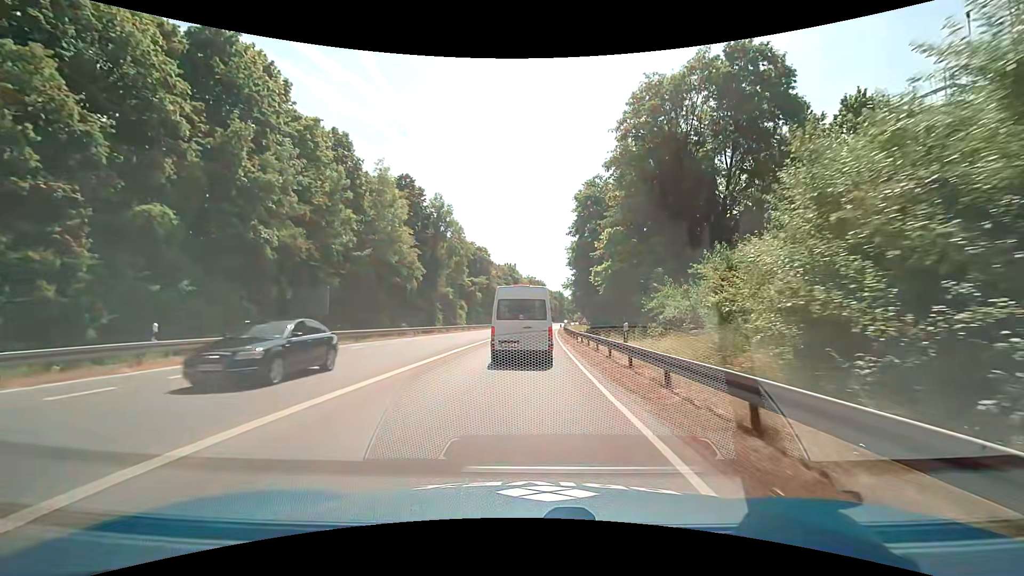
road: trunk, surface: asphalt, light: Day
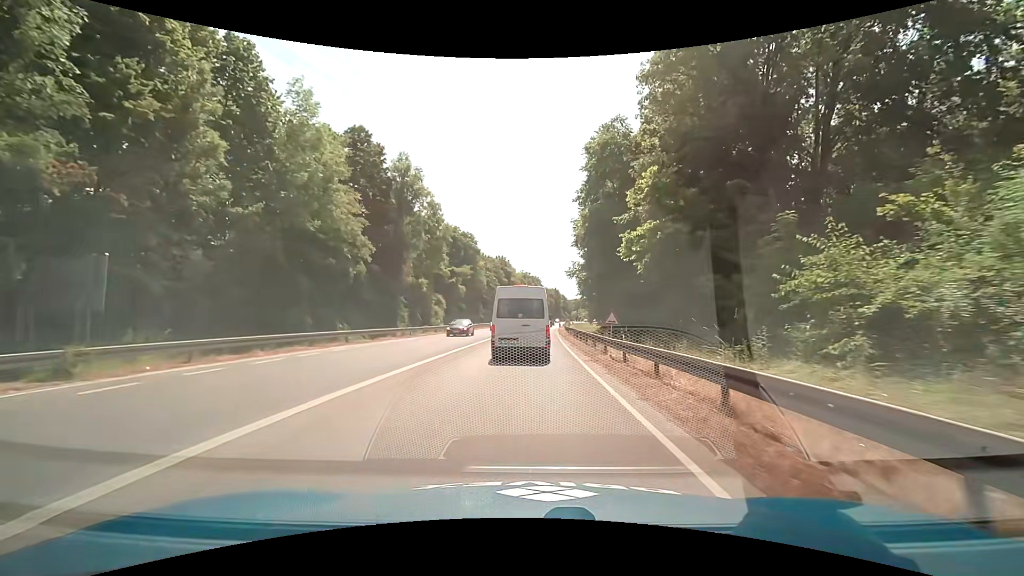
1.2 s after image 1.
(+0.4, +14.9) m; +2°
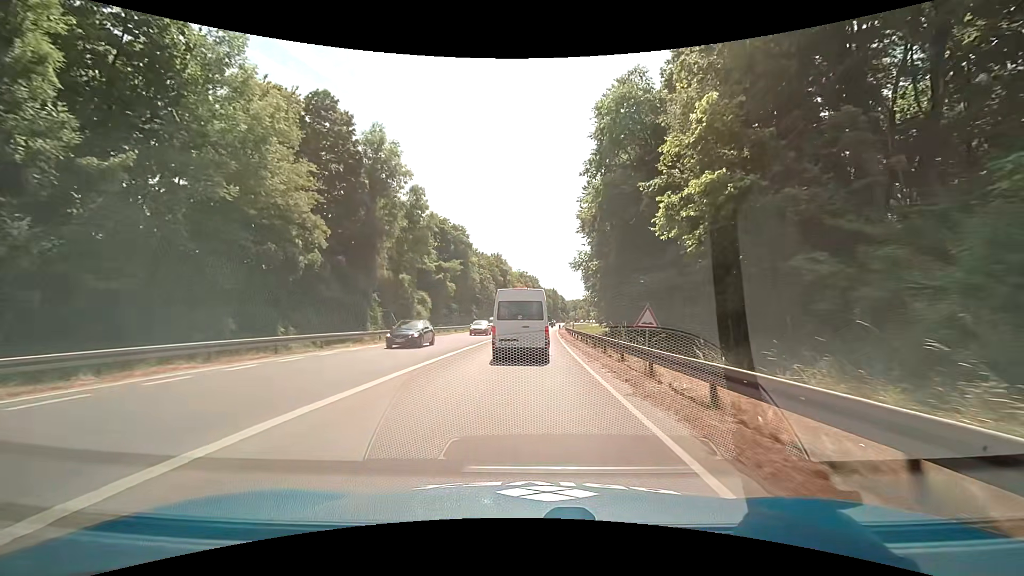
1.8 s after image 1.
(0.0, +7.6) m; 0°
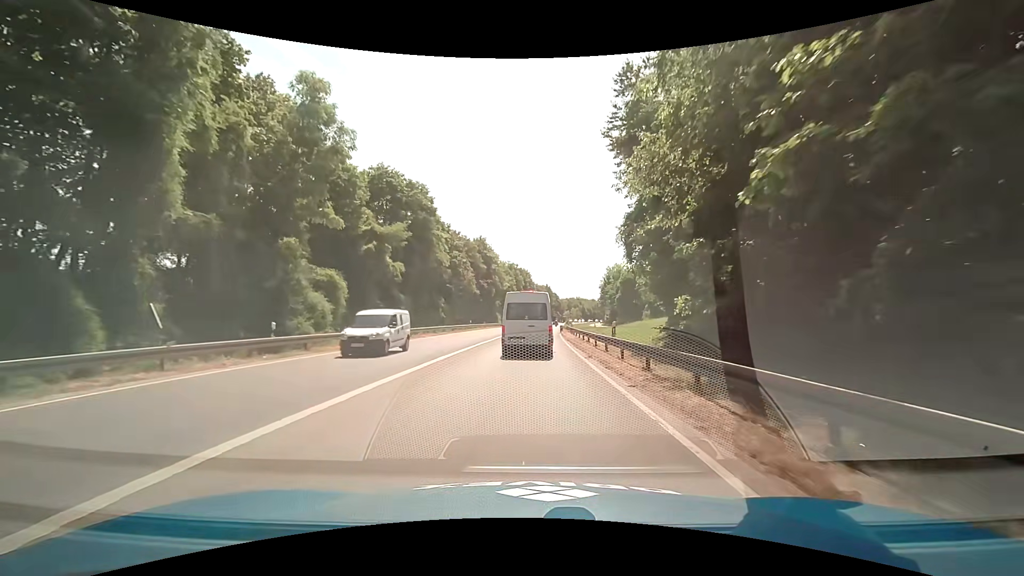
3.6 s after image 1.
(+0.1, +23.1) m; 0°
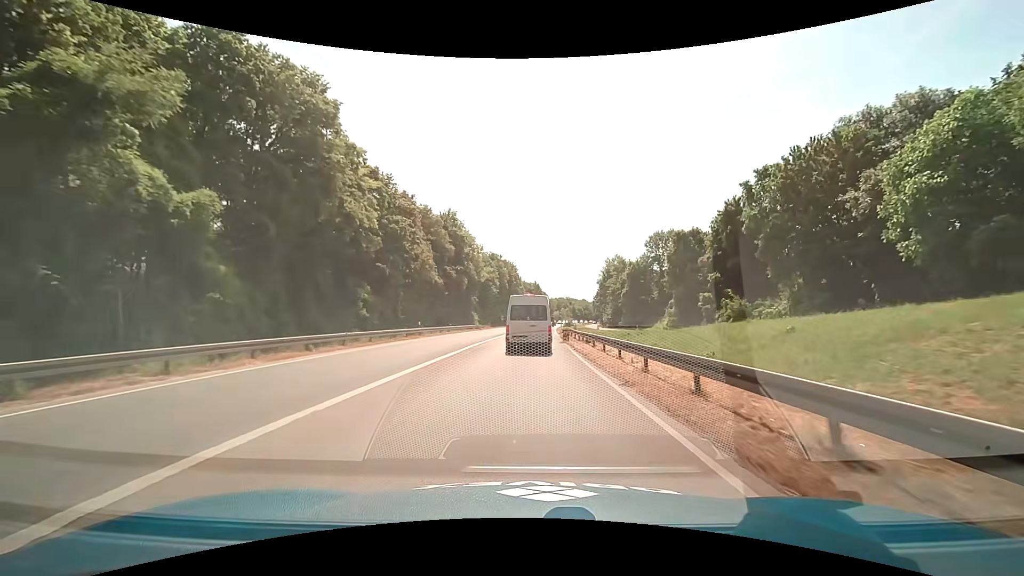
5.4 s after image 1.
(+0.5, +24.3) m; +2°
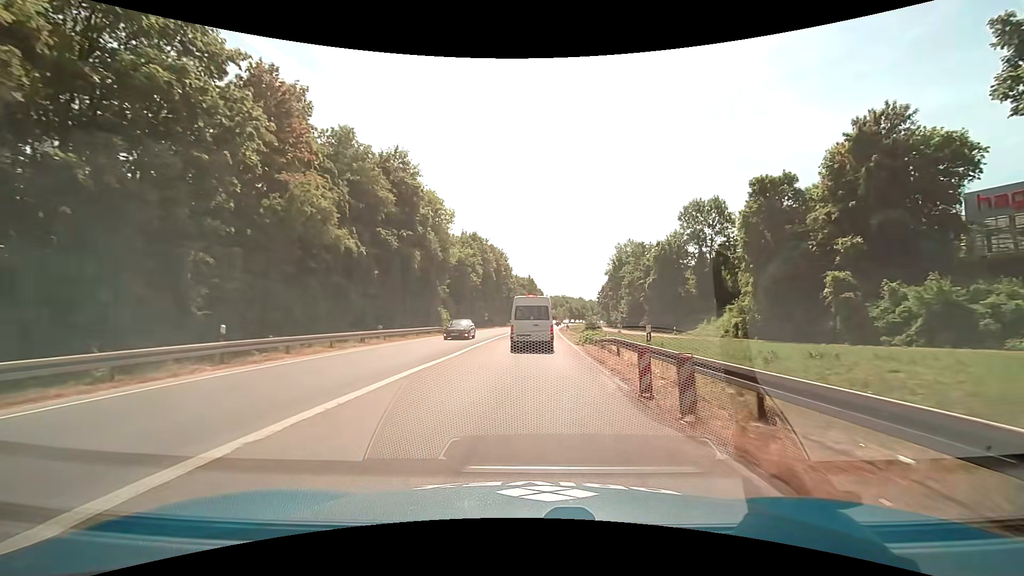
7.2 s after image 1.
(+0.2, +26.1) m; +1°
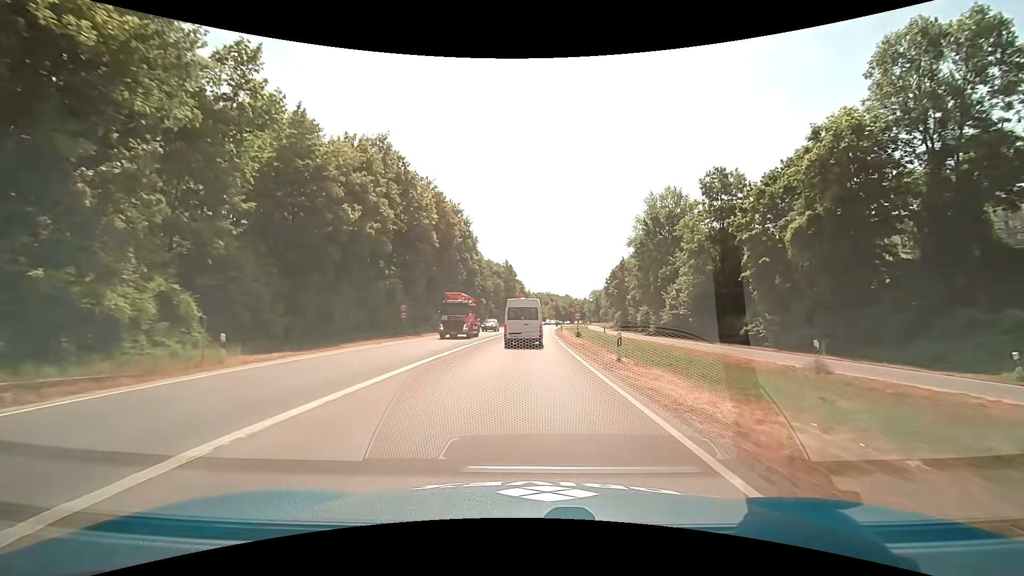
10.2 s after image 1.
(+1.1, +45.2) m; +2°
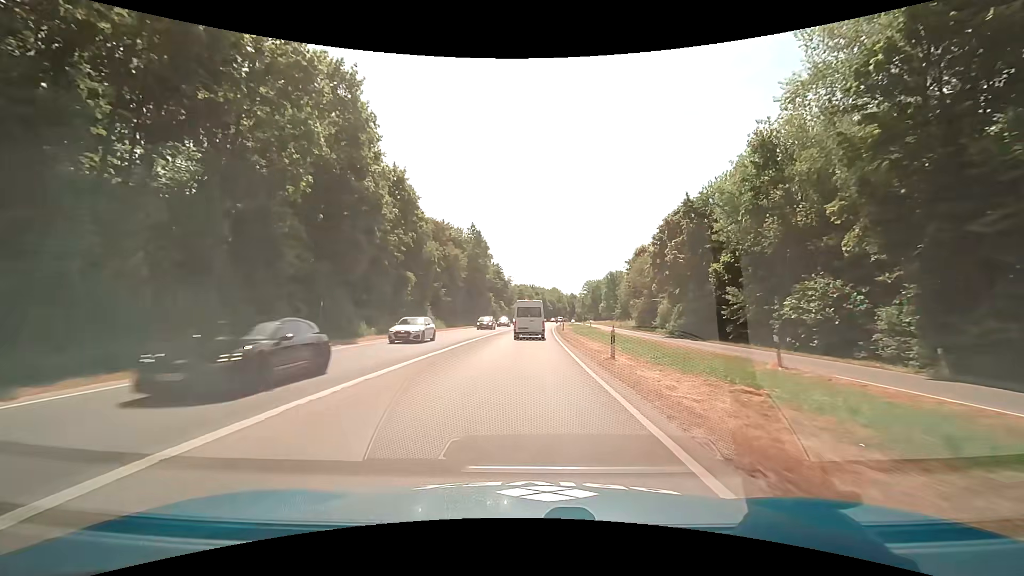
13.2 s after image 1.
(+0.7, +46.2) m; +2°
(0, +10) (0, +20) (0, +30) (+1, +40) (+1, +50) (+1, +60) (+2, +70) (+2, +80) (+3, +90) (+3, +100) m
